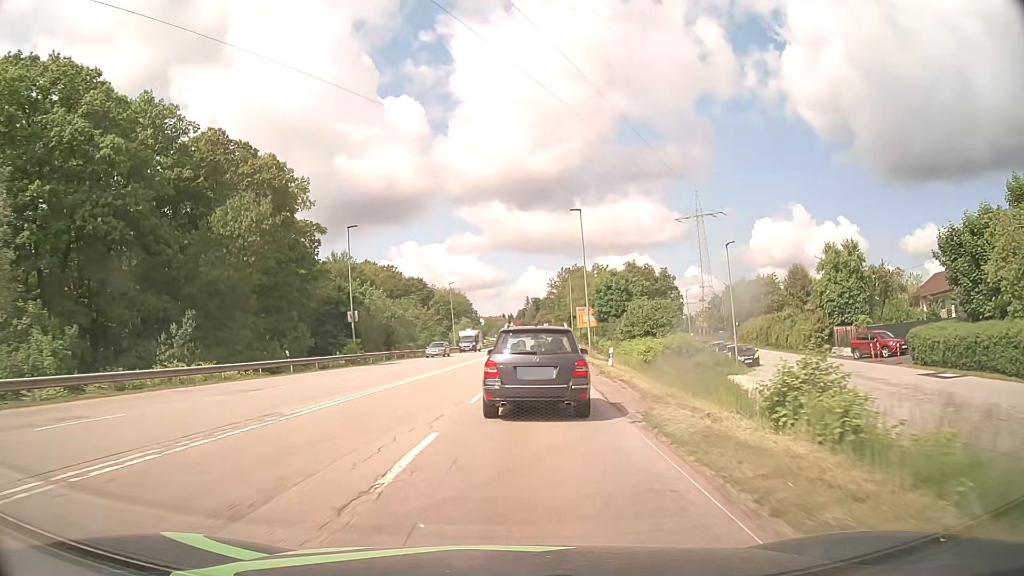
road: secondary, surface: asphalt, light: Day
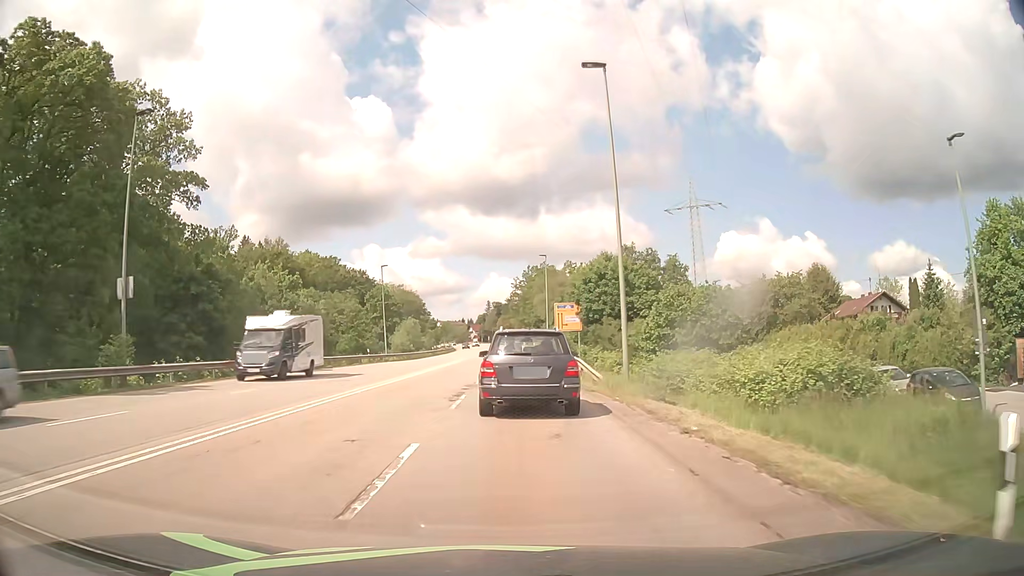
(+1.1, +26.4) m; +4°
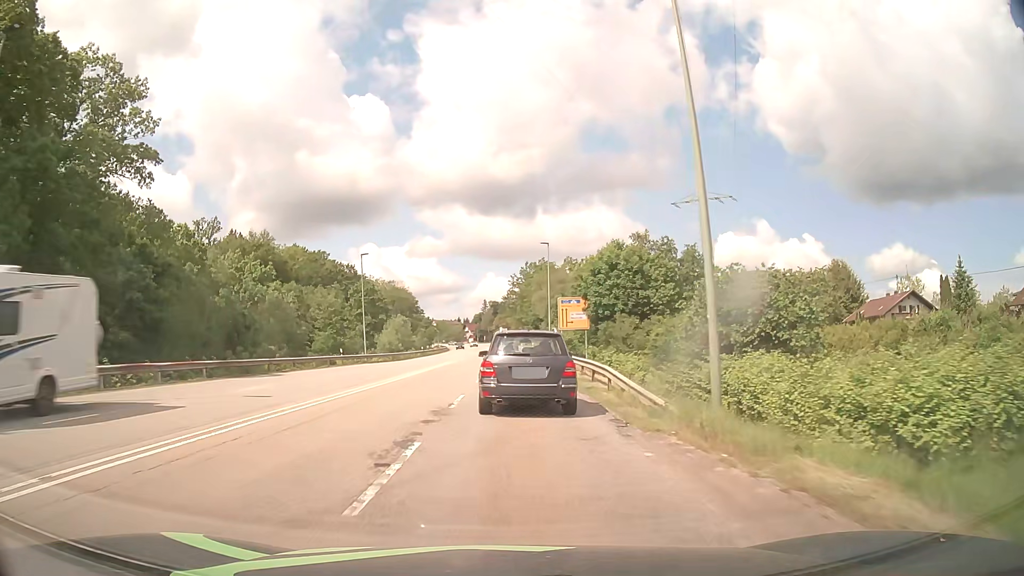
(0.0, +8.8) m; 0°
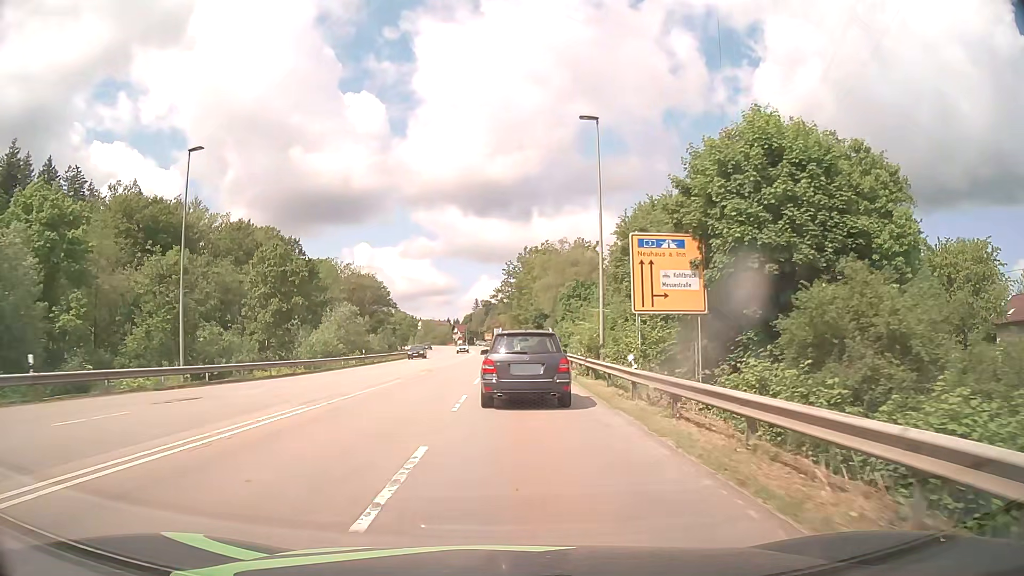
(0.0, +36.0) m; +1°
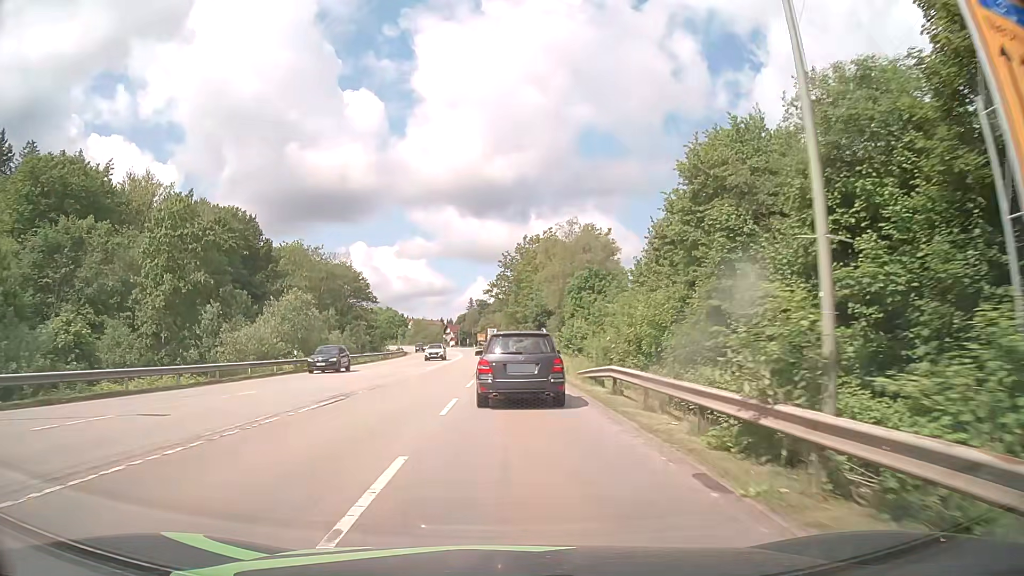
(0.0, +18.6) m; 0°
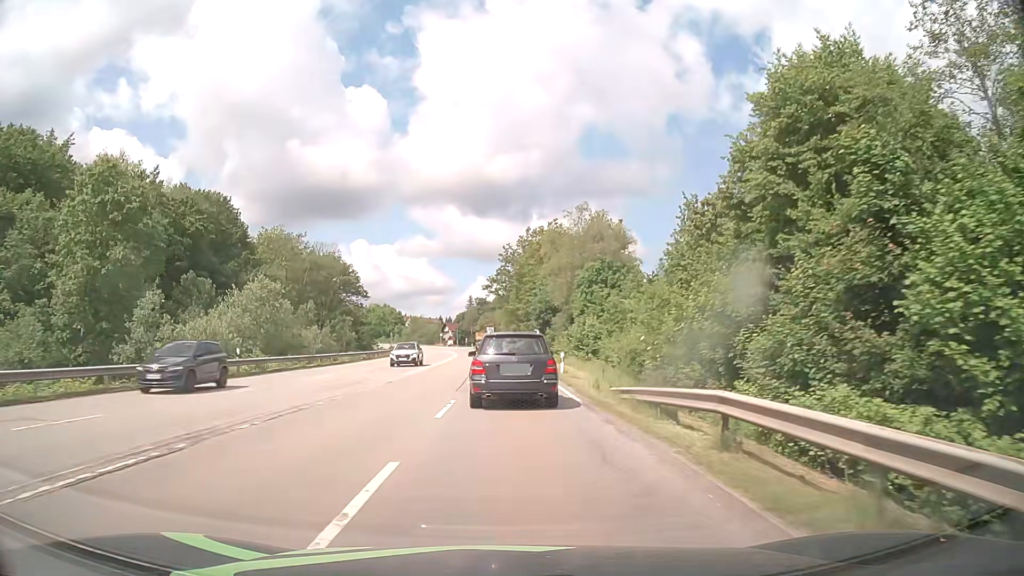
(0.0, +9.4) m; 0°
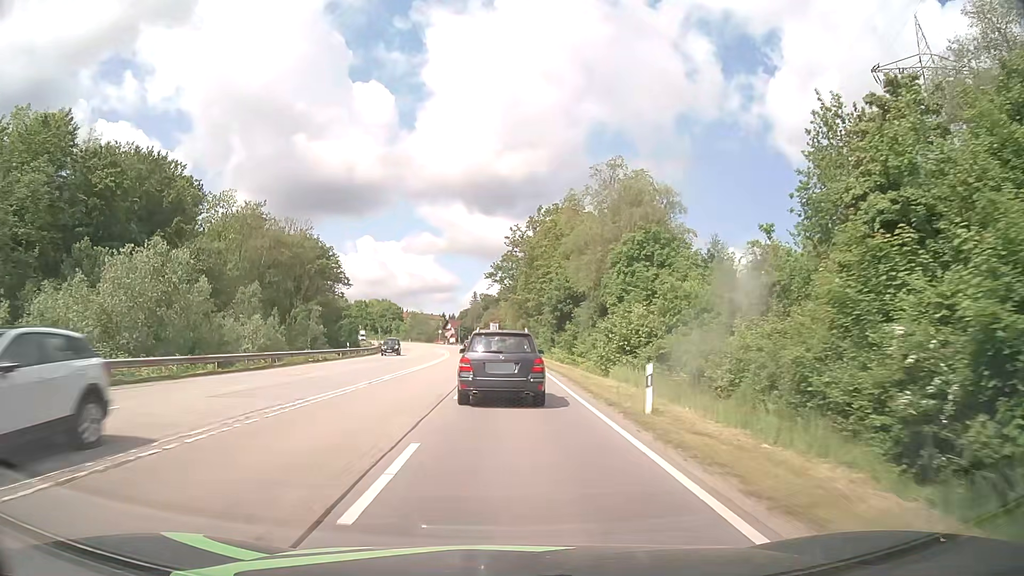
(-0.1, +18.7) m; -1°
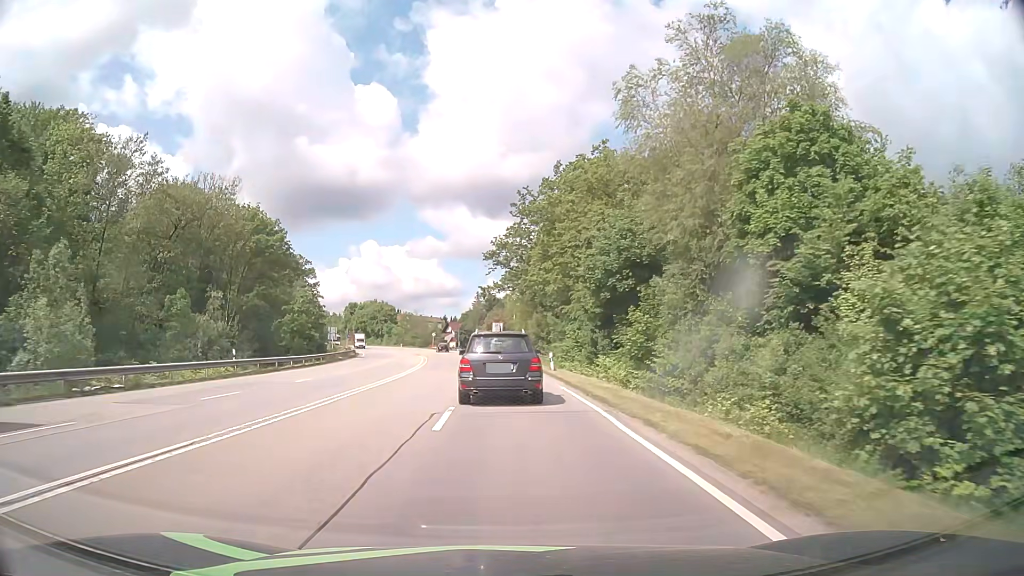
(-0.1, +28.0) m; 0°
(0, +10) (0, +20) (-1, +30) (-1, +40) (-2, +50) (-3, +60) (-4, +70) (-5, +80) (-7, +90) (-9, +99) m
